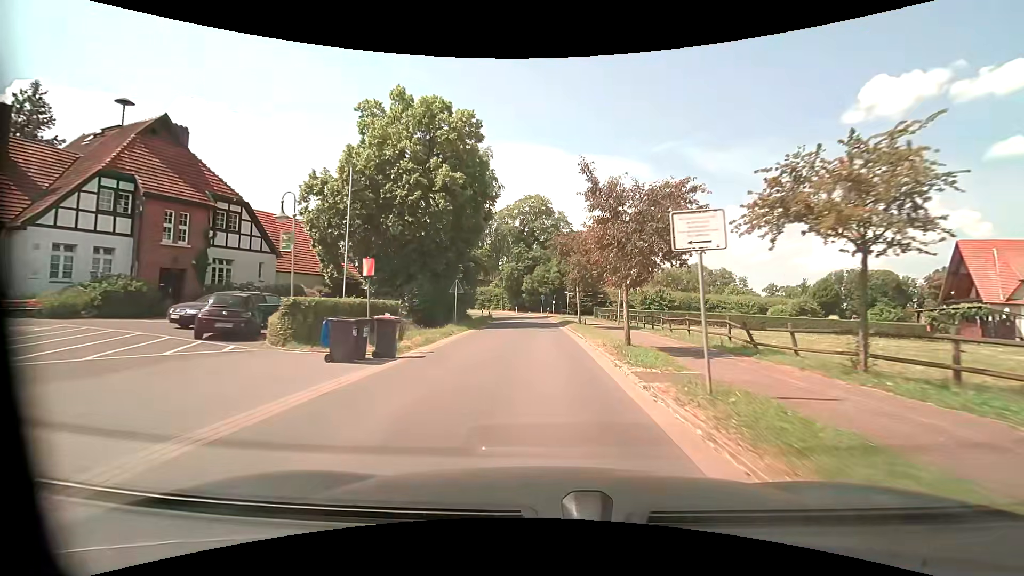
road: tertiary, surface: asphalt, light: Day
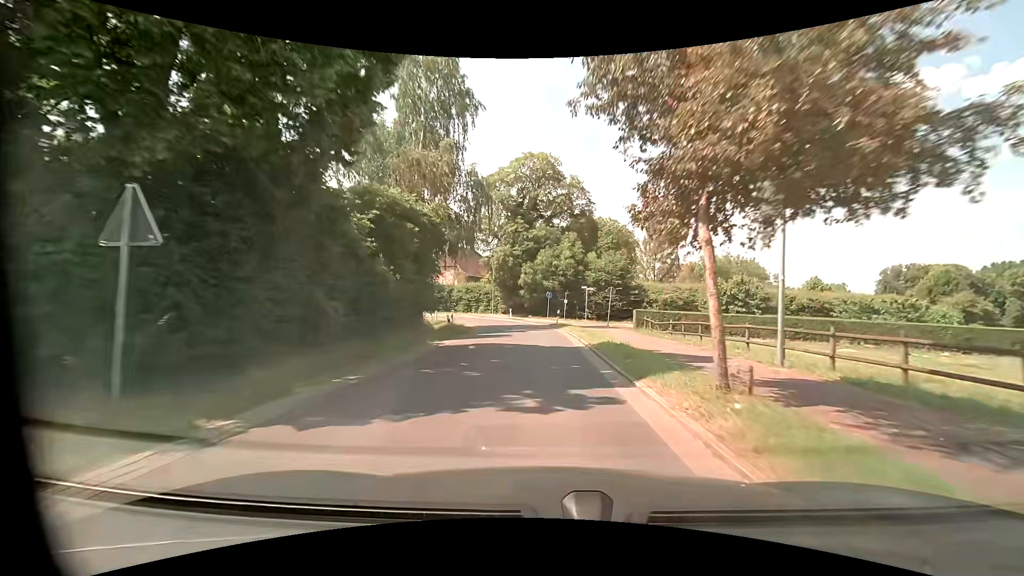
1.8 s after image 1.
(-0.1, +23.8) m; -1°
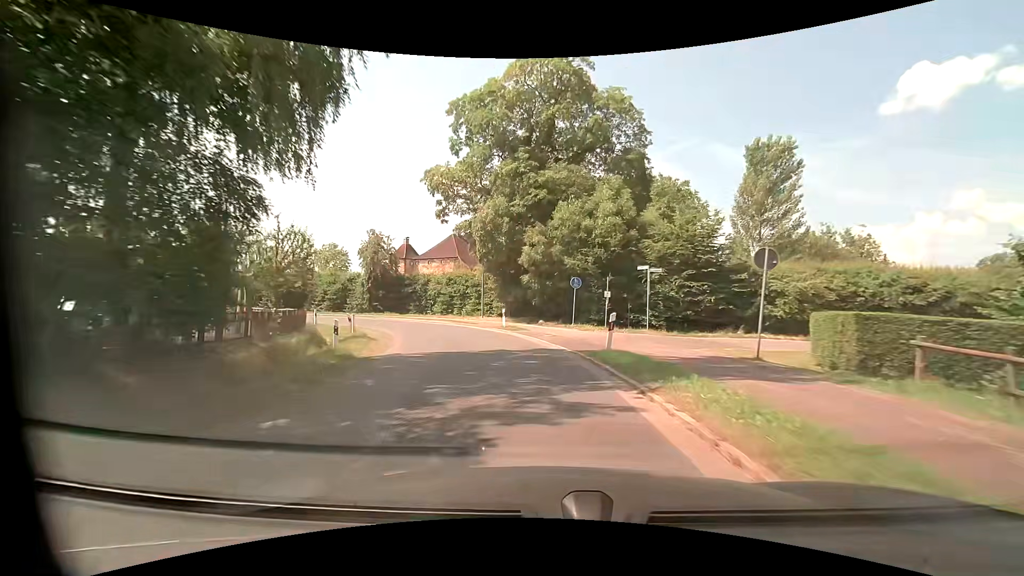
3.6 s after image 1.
(-0.2, +23.7) m; -1°
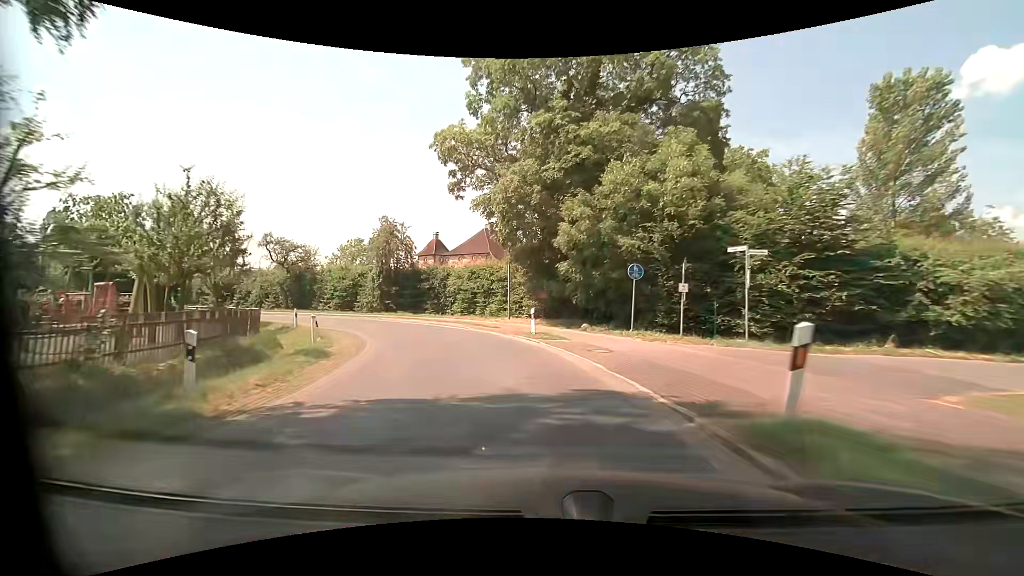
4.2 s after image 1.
(-0.3, +7.9) m; -5°
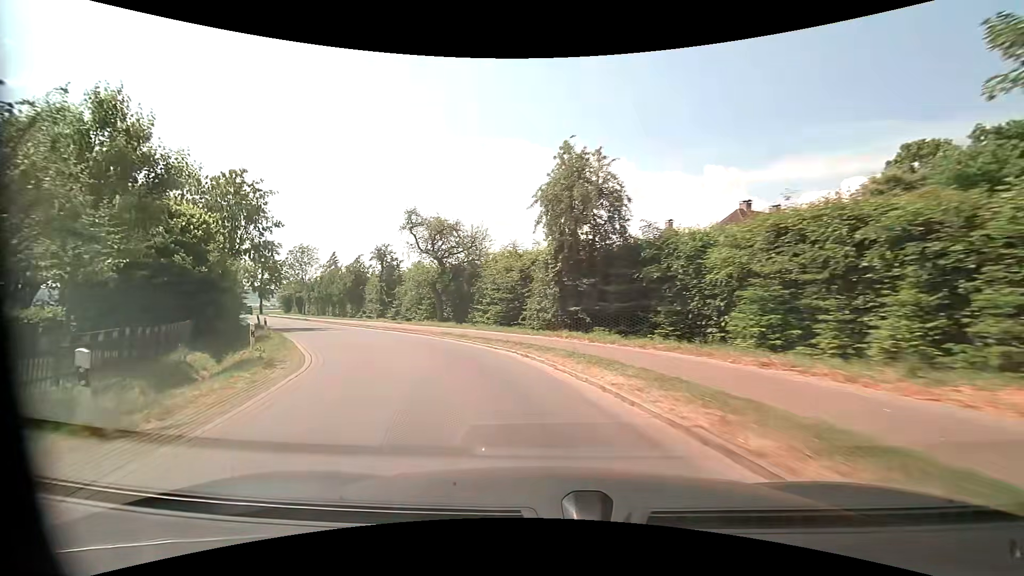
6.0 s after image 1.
(-4.4, +22.9) m; -26°
